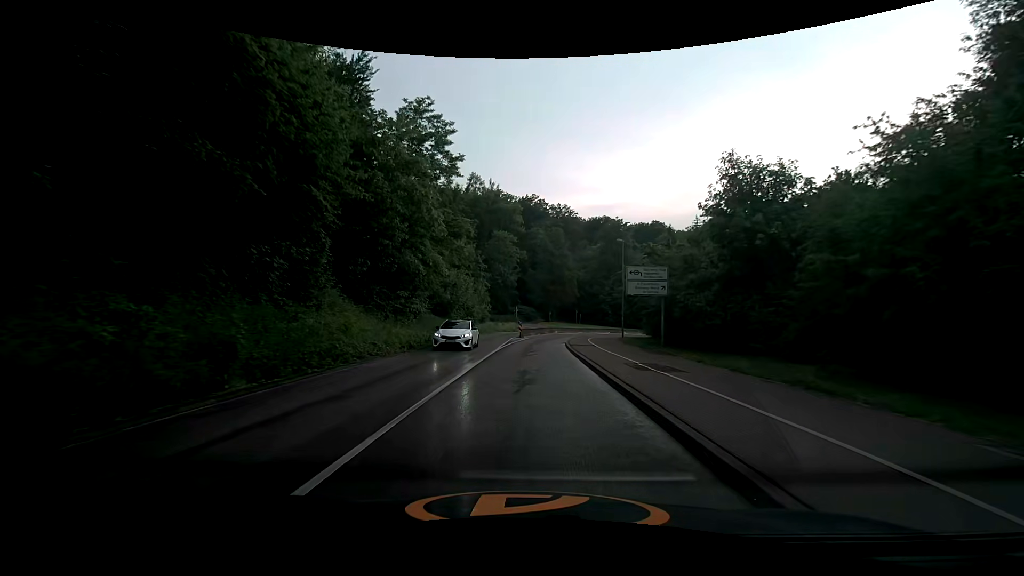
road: secondary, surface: asphalt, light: Day
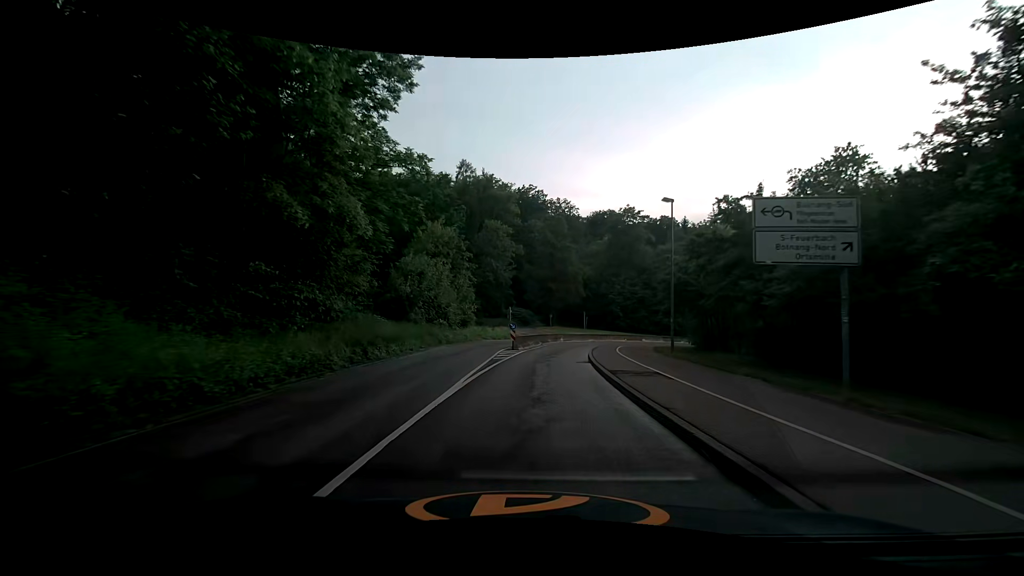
(+0.1, +14.4) m; +1°
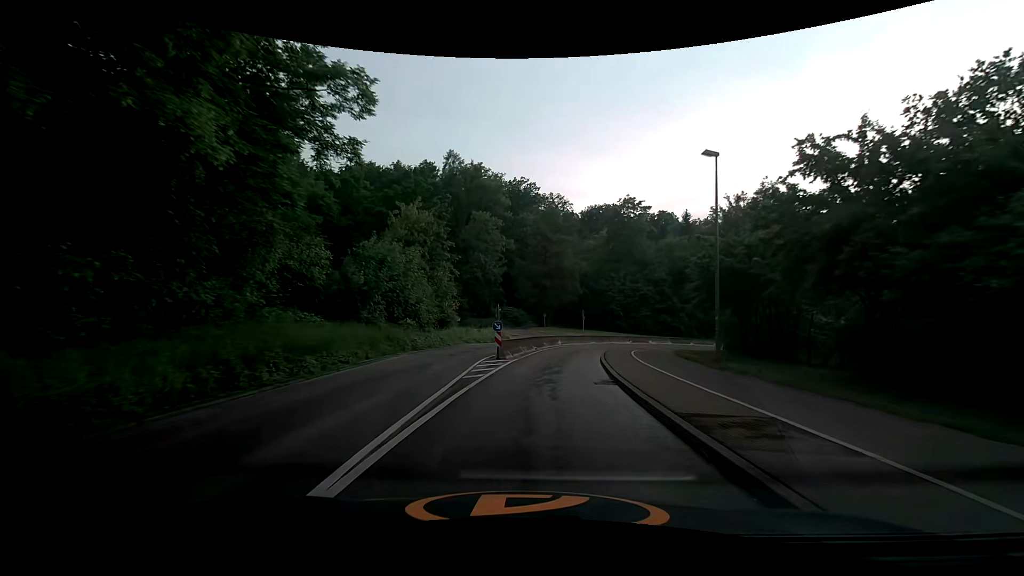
(0.0, +7.2) m; +1°
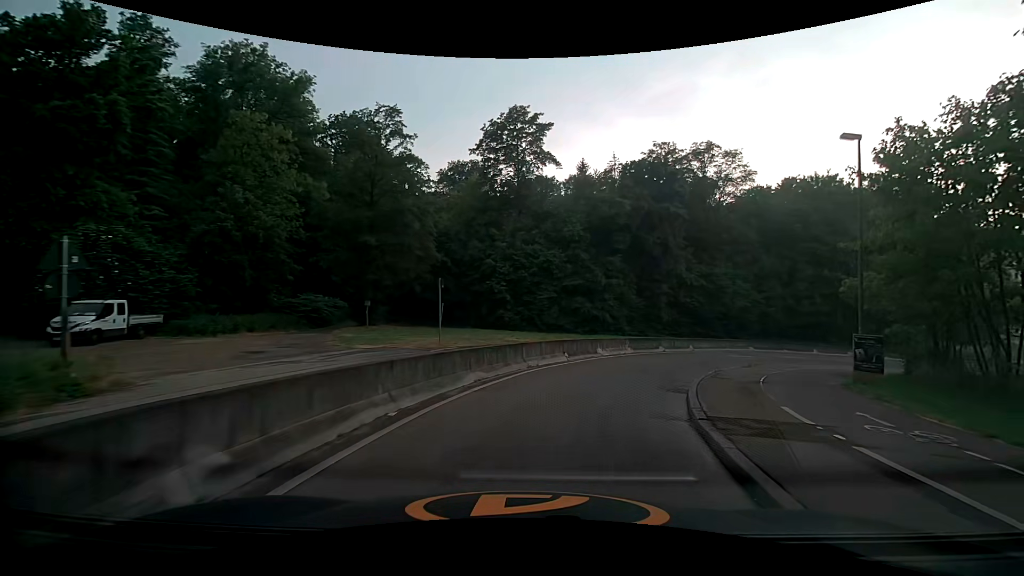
(+3.3, +33.3) m; +16°
(+1, +10) (+4, +19) (+10, +28) (+18, +34) (+26, +39) (+36, +41) (+46, +40) (+56, +38) (+65, +34) (+72, +27) m
